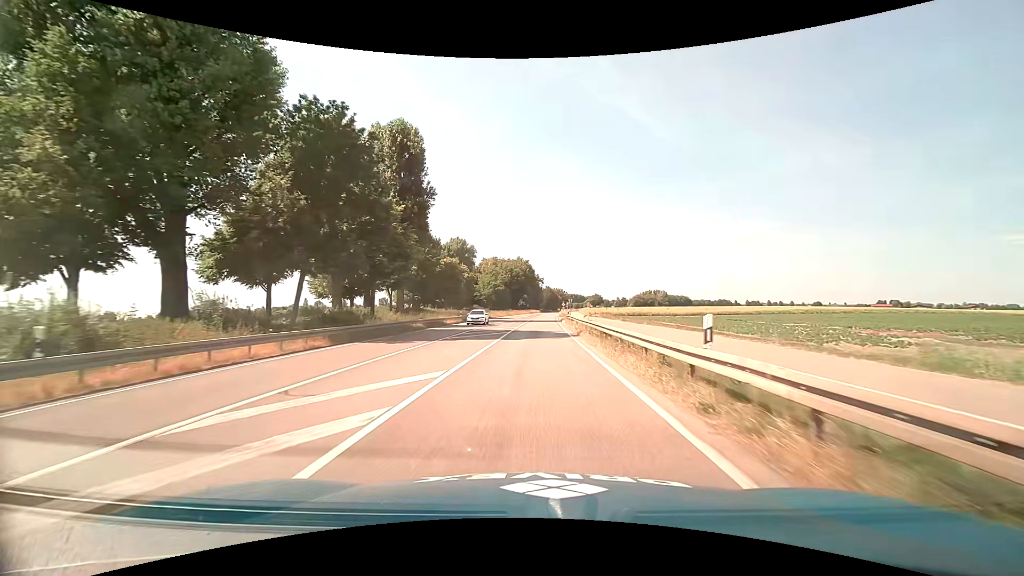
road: primary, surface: asphalt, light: Day
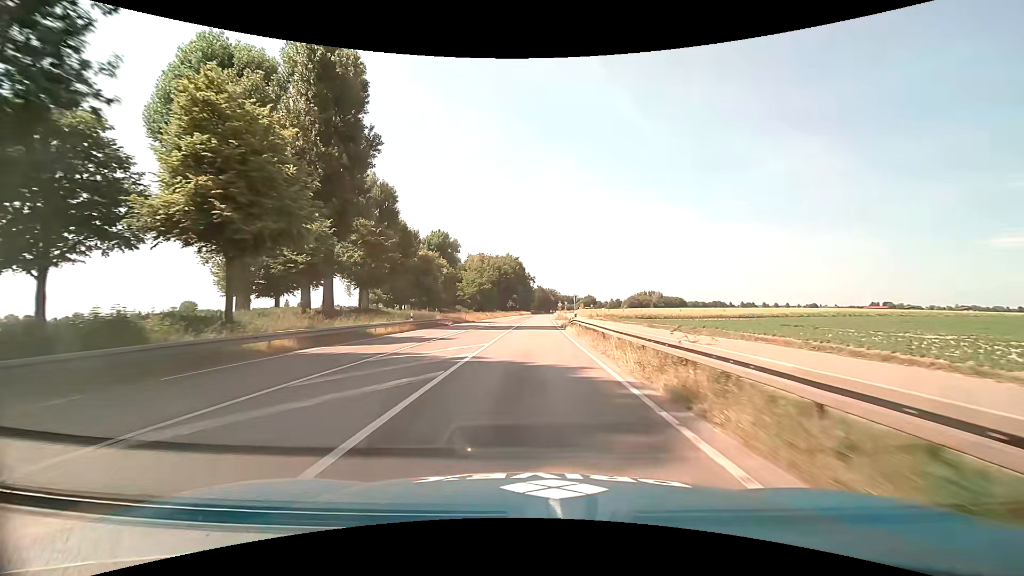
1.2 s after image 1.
(+0.1, +20.1) m; +1°
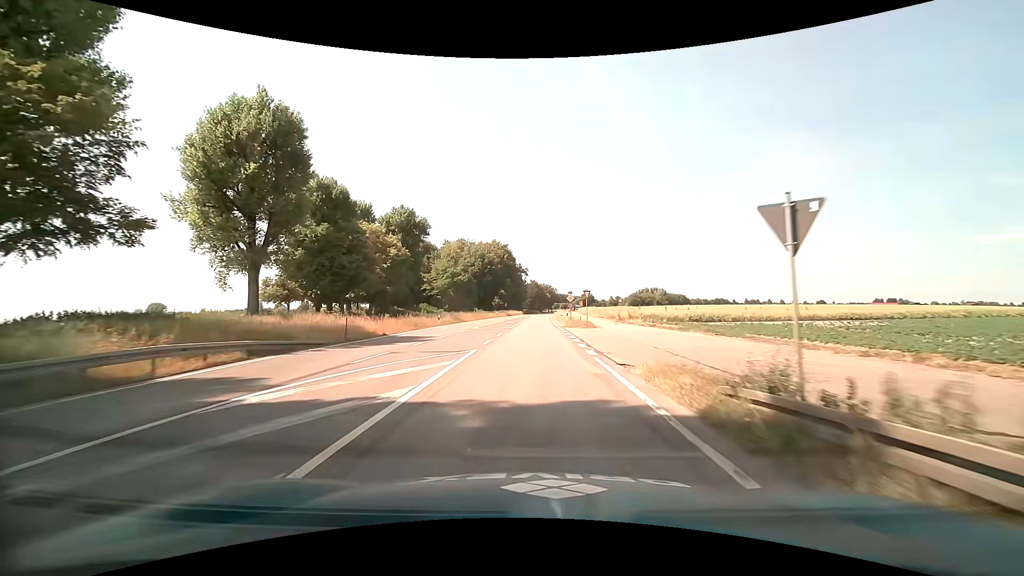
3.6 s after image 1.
(+0.5, +39.2) m; +1°
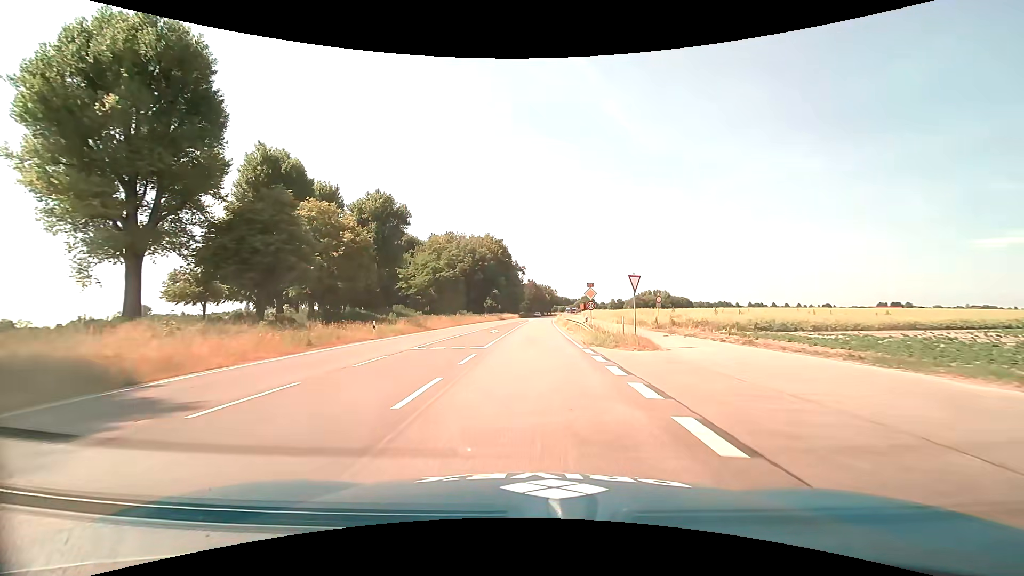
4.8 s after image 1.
(0.0, +19.1) m; 0°
(0, +10) (0, +20) (0, +30) (0, +40) (0, +50) (+1, +60) (+1, +70) (+1, +80) (+2, +90) (+2, +100) m
